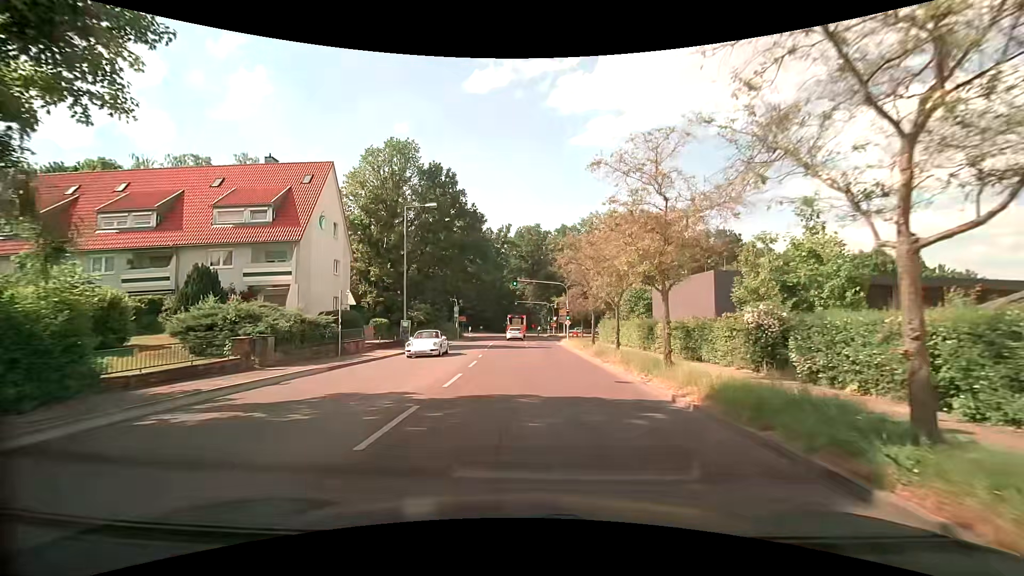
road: tertiary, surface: asphalt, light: Day
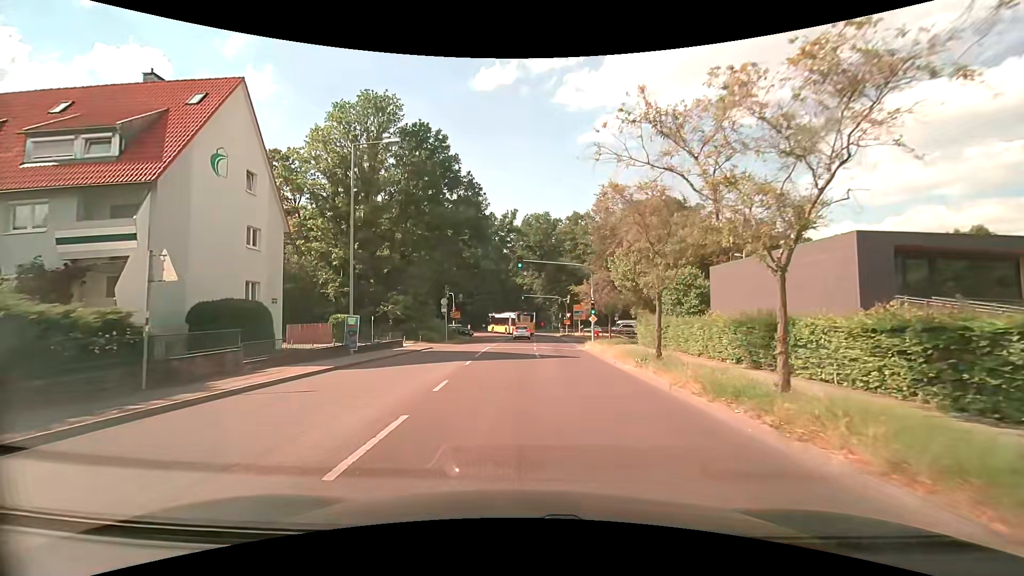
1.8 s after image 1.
(-0.2, +12.7) m; -2°
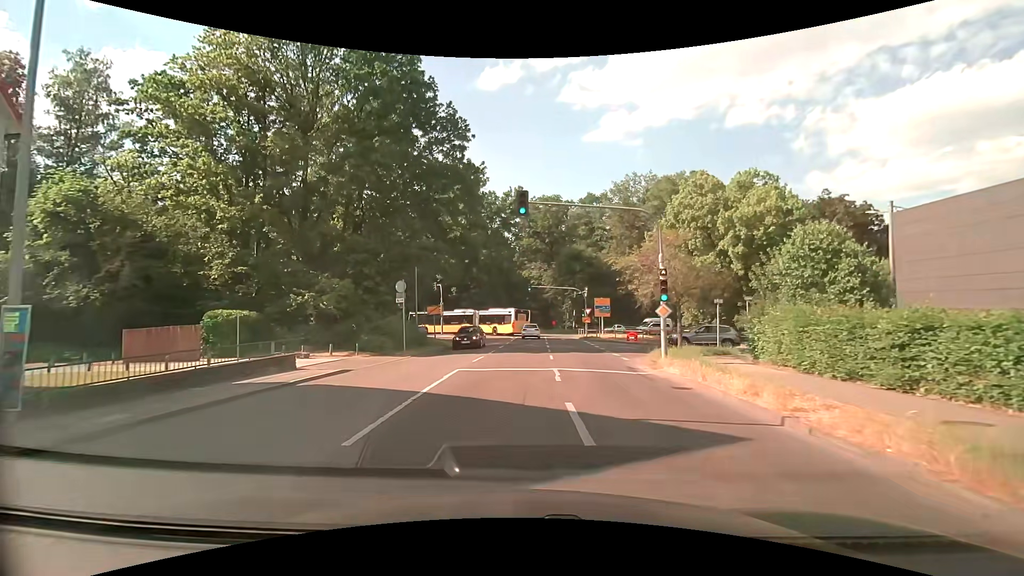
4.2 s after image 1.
(0.0, +16.2) m; 0°
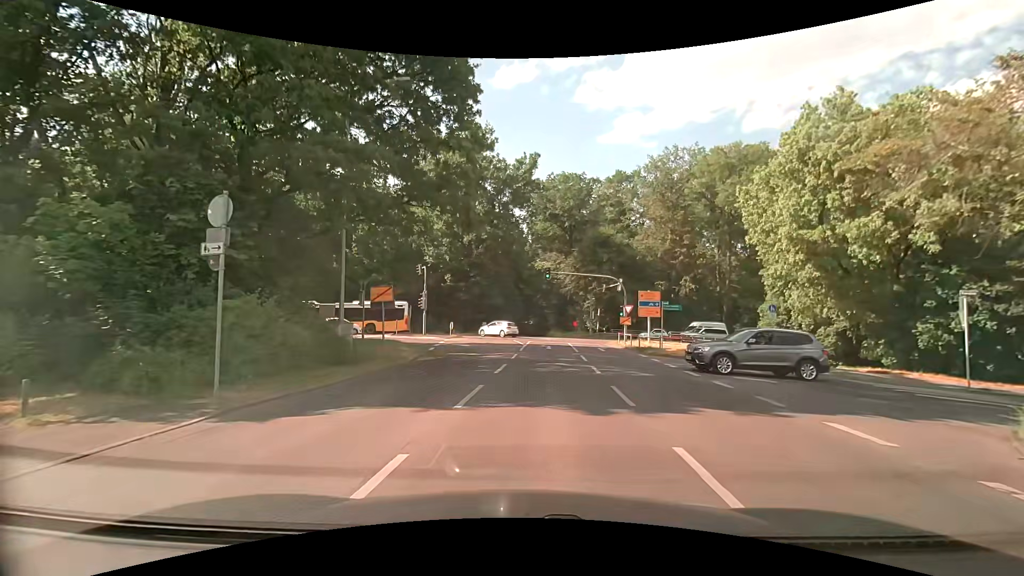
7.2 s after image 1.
(-0.6, +16.4) m; -2°
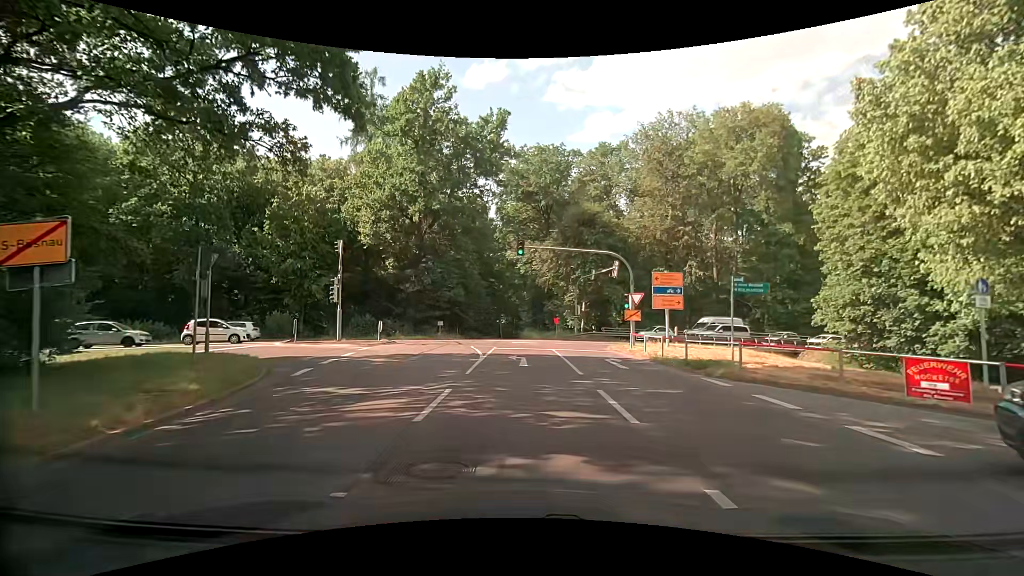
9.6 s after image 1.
(+0.7, +13.4) m; +4°
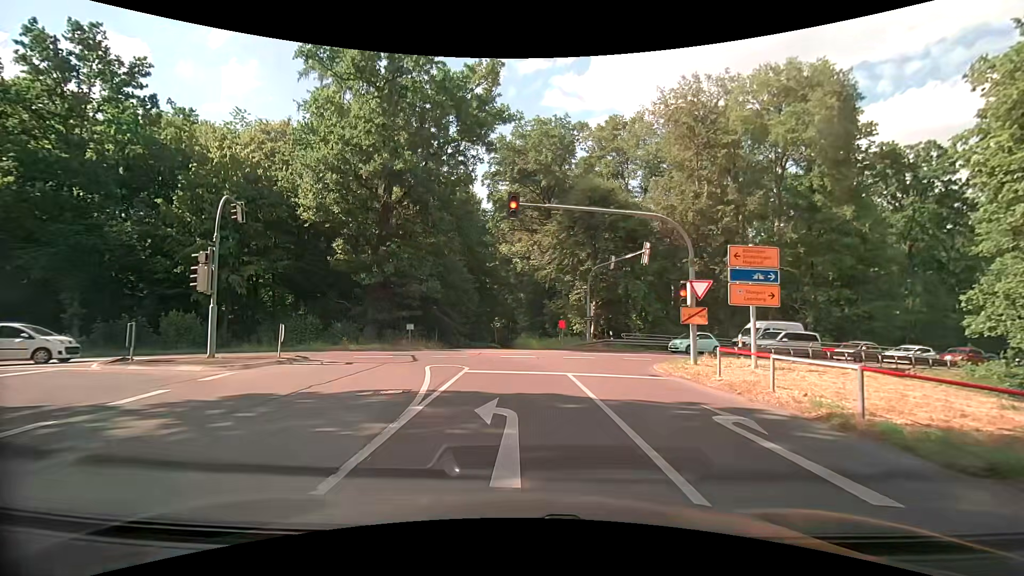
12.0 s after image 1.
(0.0, +11.2) m; +1°
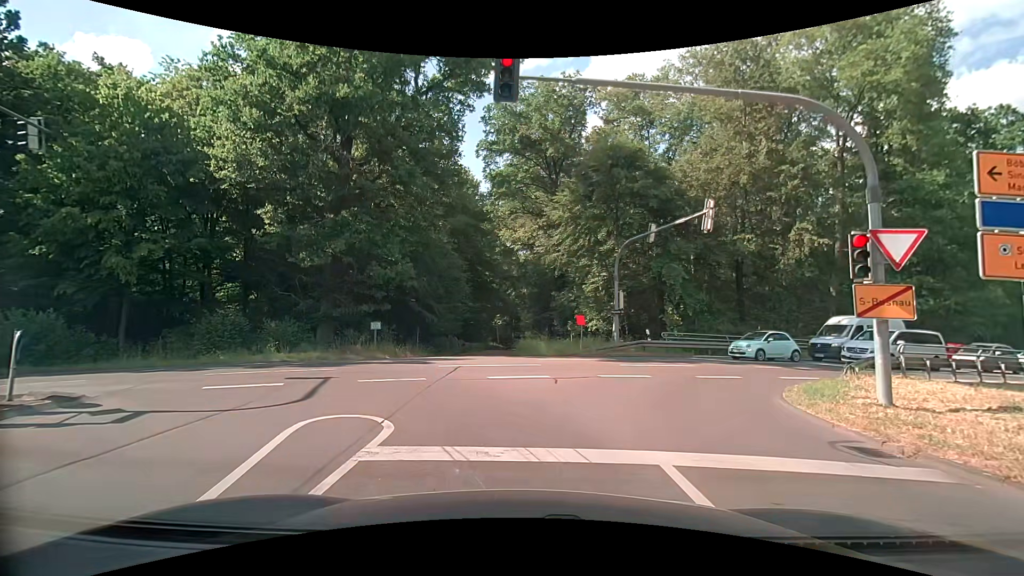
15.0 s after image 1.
(-0.2, +9.2) m; 0°
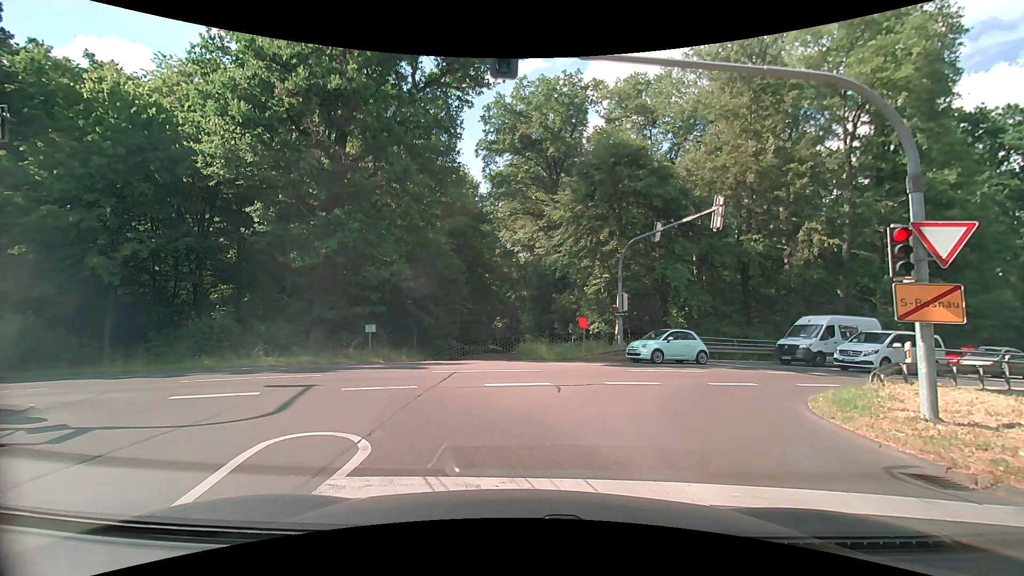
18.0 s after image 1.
(0.0, +1.0) m; 0°
(-2, +10) (-9, +16) (-19, +14) (-29, +11) (-38, +7) (-47, +4) (-56, 0) (-66, -4) (-75, -7) (-84, -11) m
